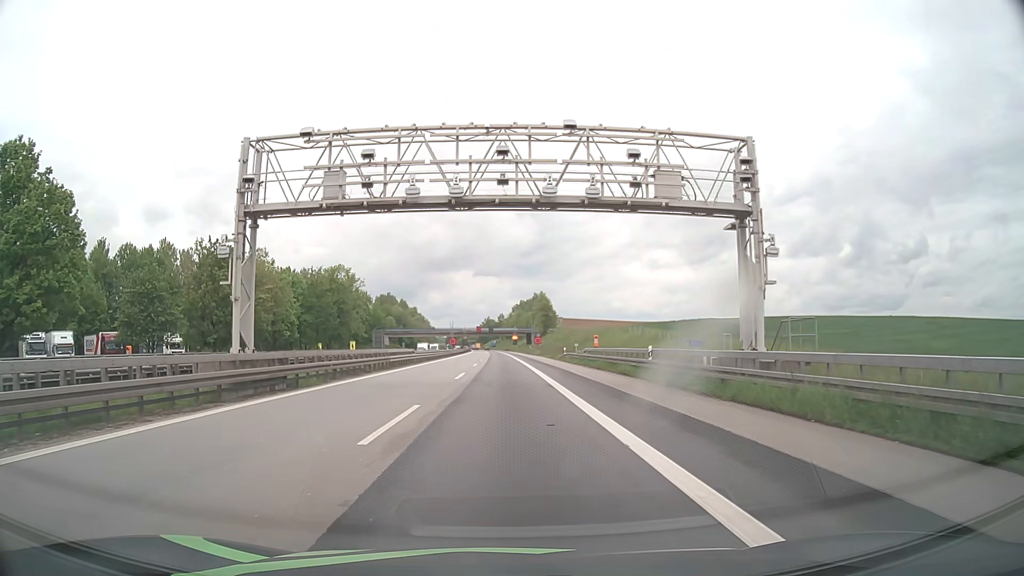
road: motorway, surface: asphalt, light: Day
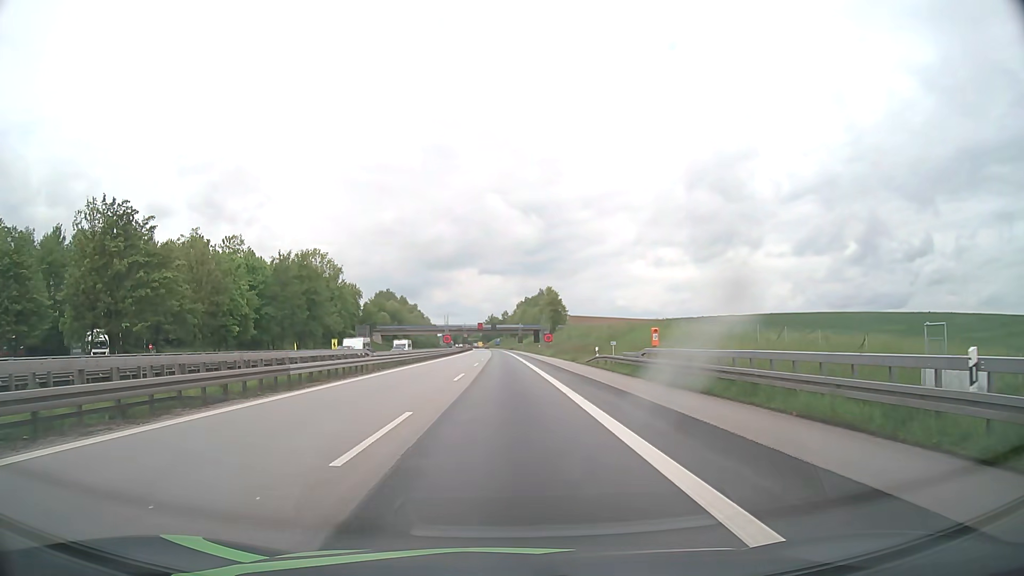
(-0.2, +19.8) m; -1°
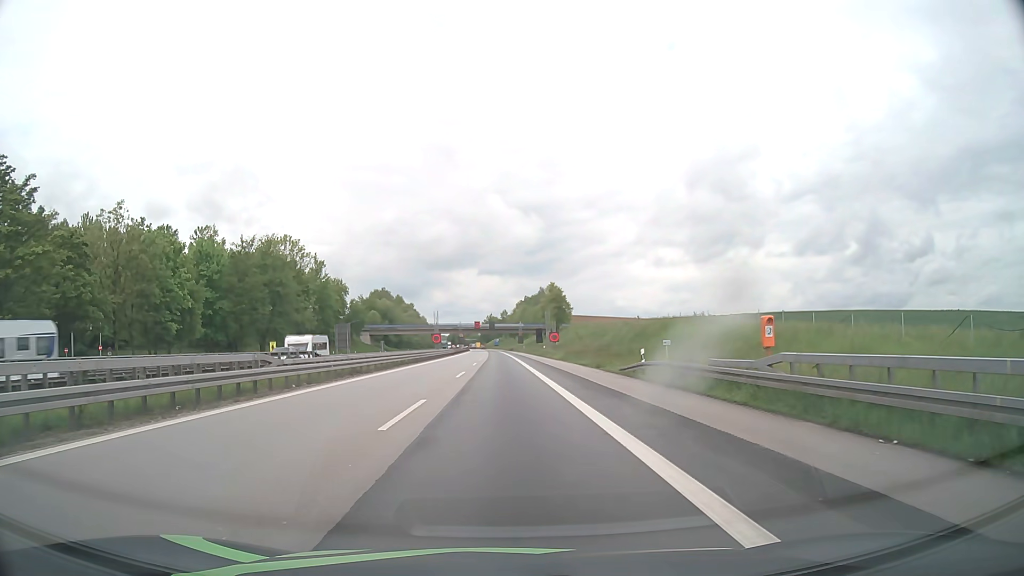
(+0.1, +14.8) m; 0°
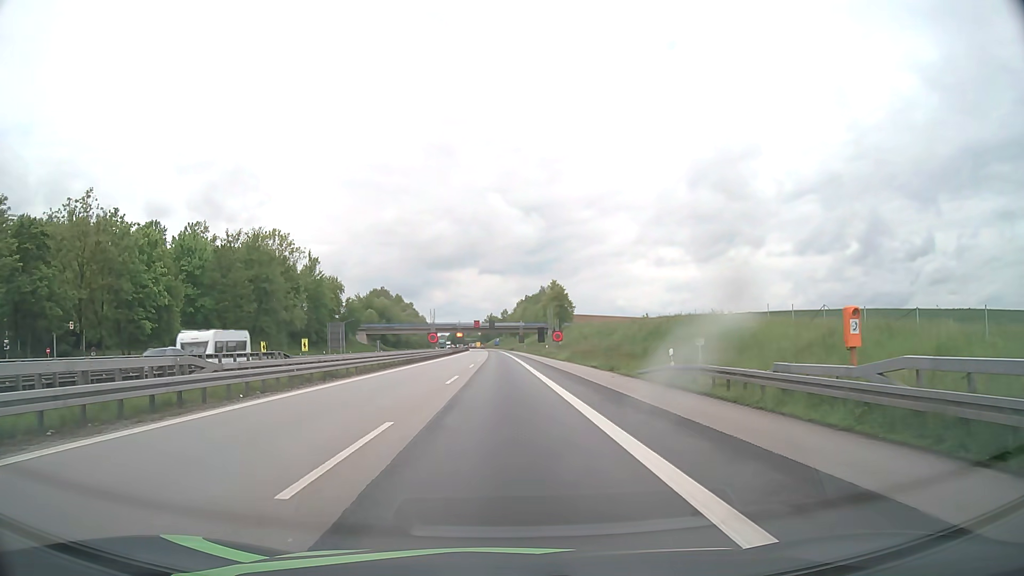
(0.0, +4.9) m; 0°
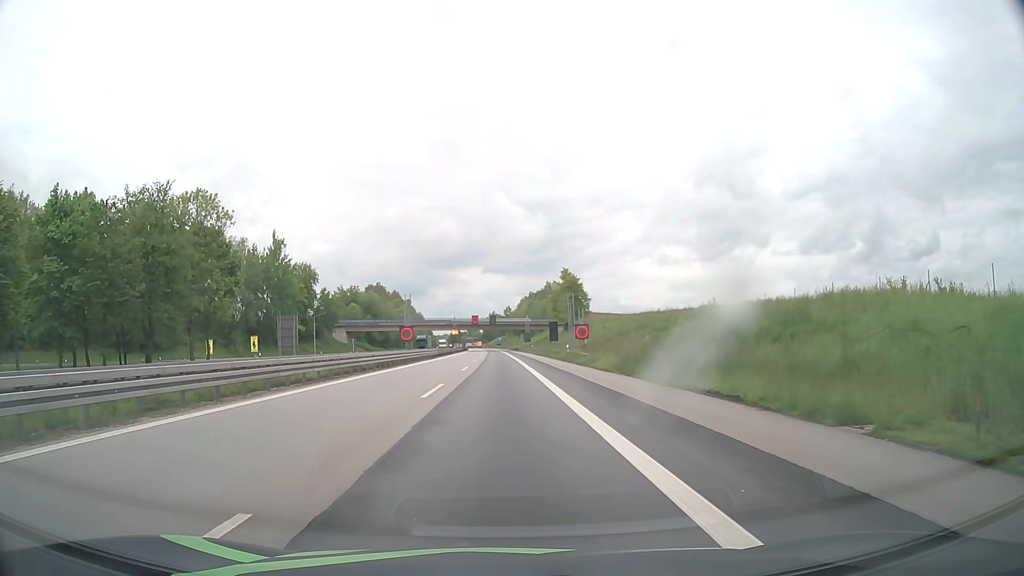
(0.0, +24.8) m; 0°
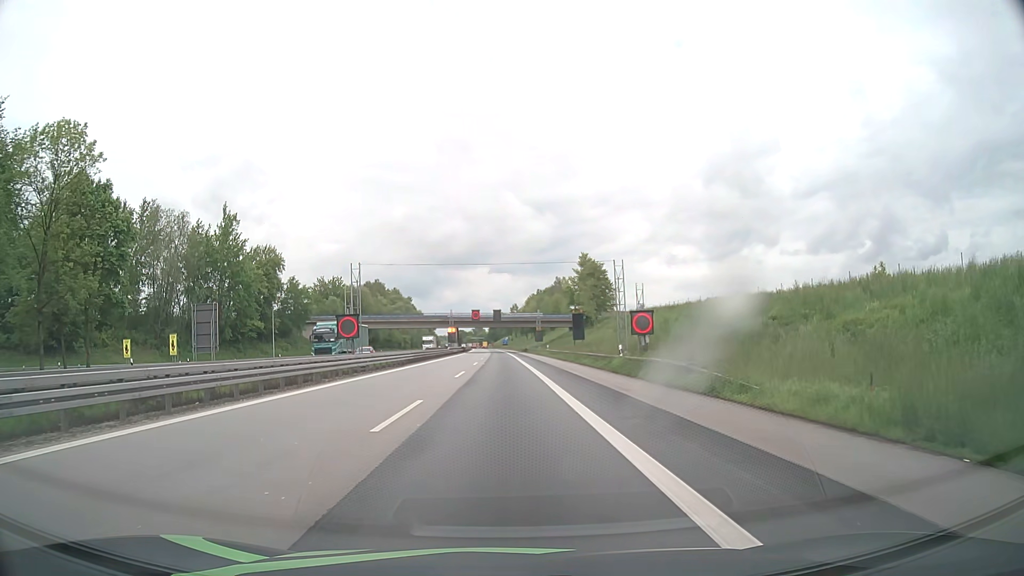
(-0.1, +24.9) m; -1°
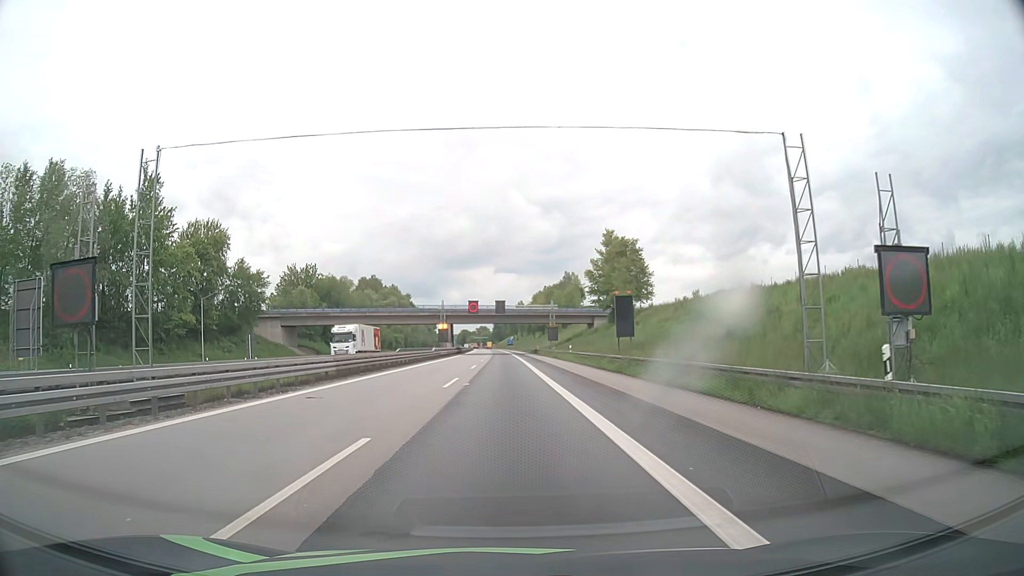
(0.0, +25.0) m; 0°
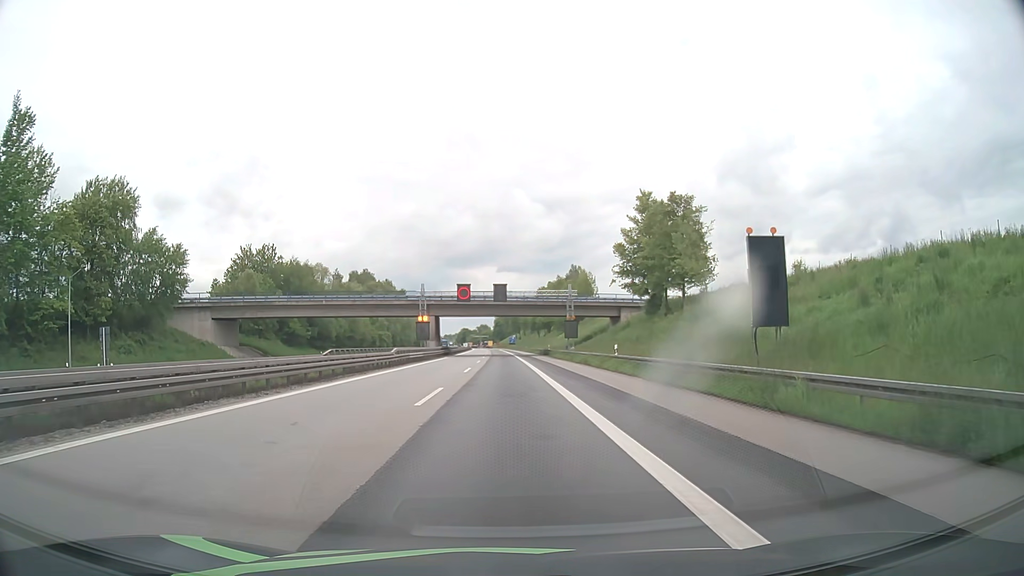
(-0.1, +25.0) m; 0°
(0, +10) (0, +20) (0, +30) (0, +40) (0, +50) (0, +60) (-1, +70) (-1, +80) (-1, +90) (-1, +100) m
